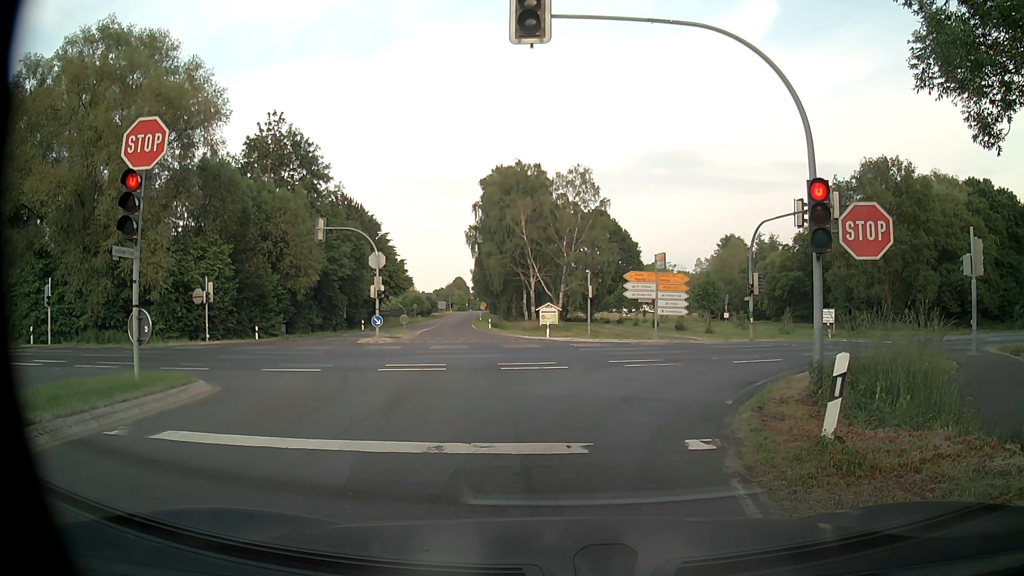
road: secondary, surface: asphalt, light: Day
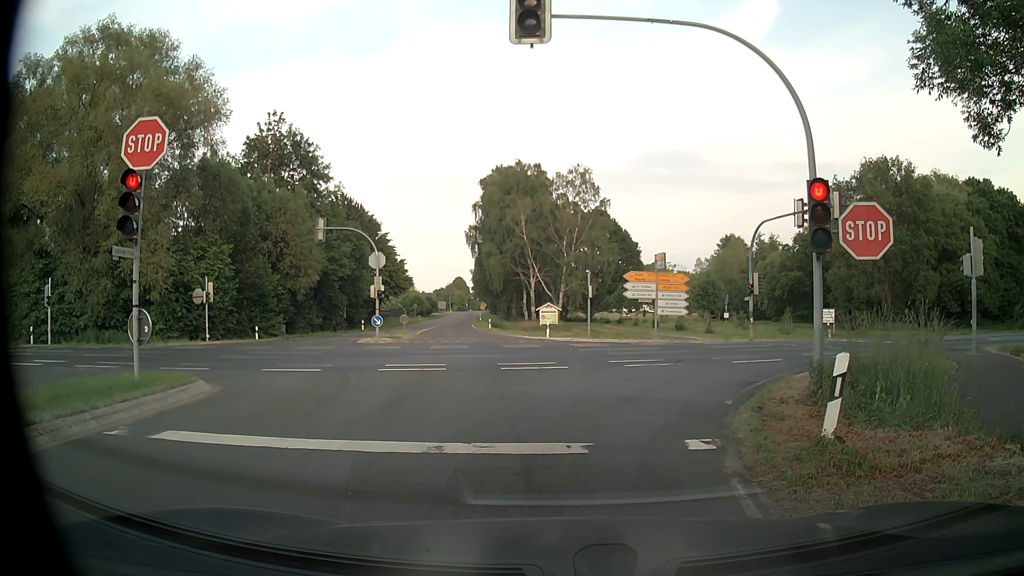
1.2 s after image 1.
(0.0, 0.0) m; 0°
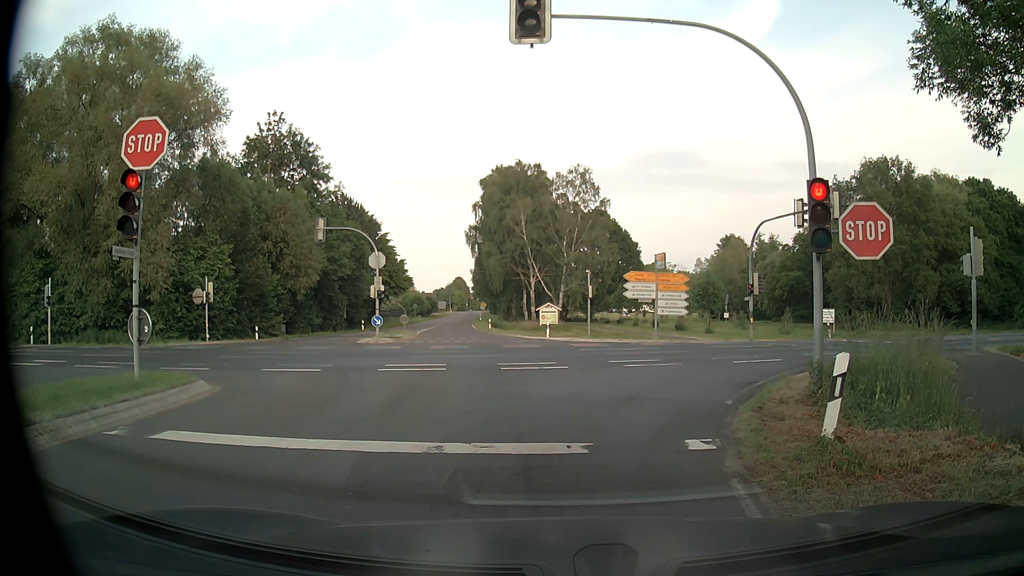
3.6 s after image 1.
(0.0, 0.0) m; 0°
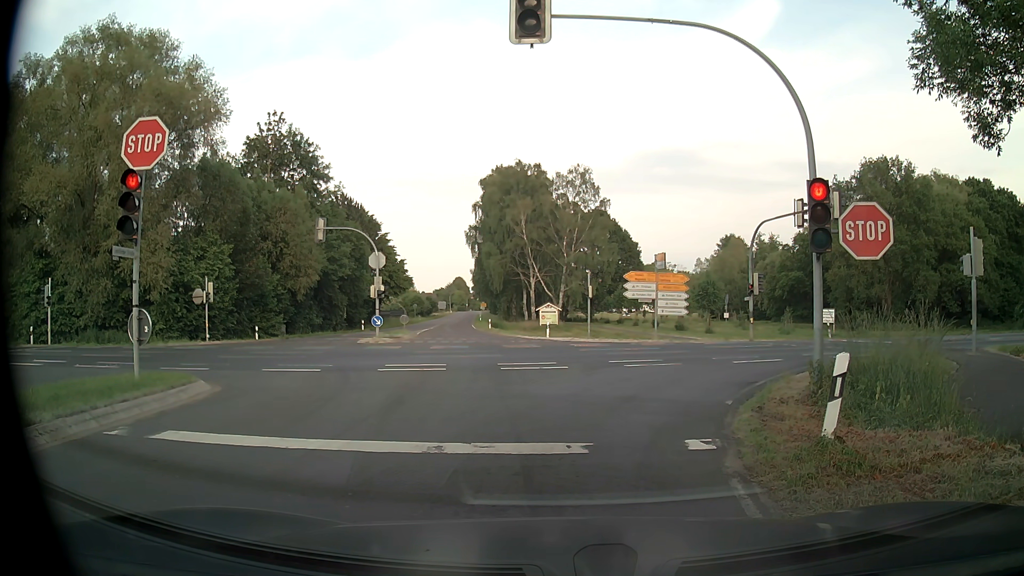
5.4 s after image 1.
(0.0, 0.0) m; 0°
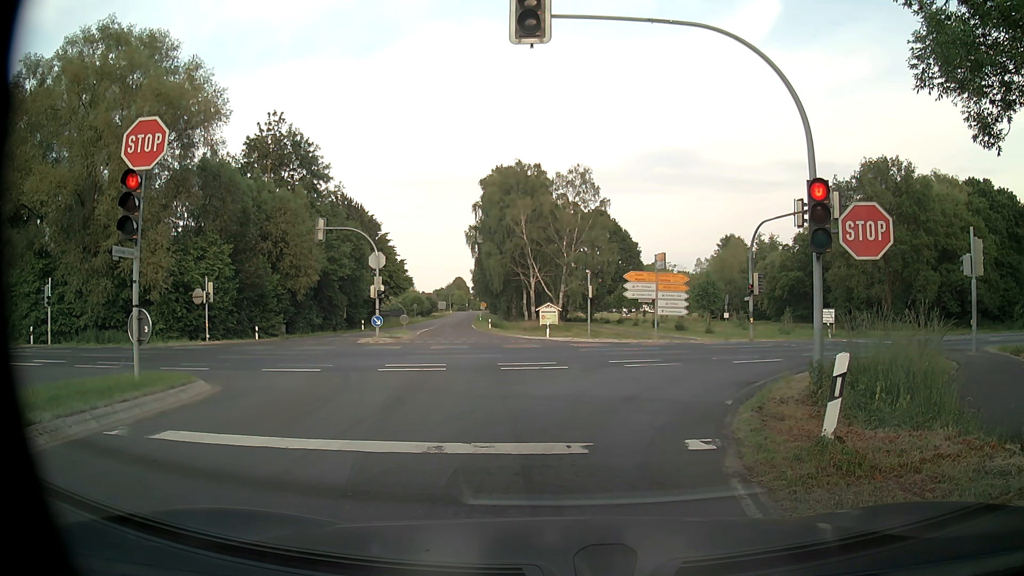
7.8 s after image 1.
(0.0, 0.0) m; 0°
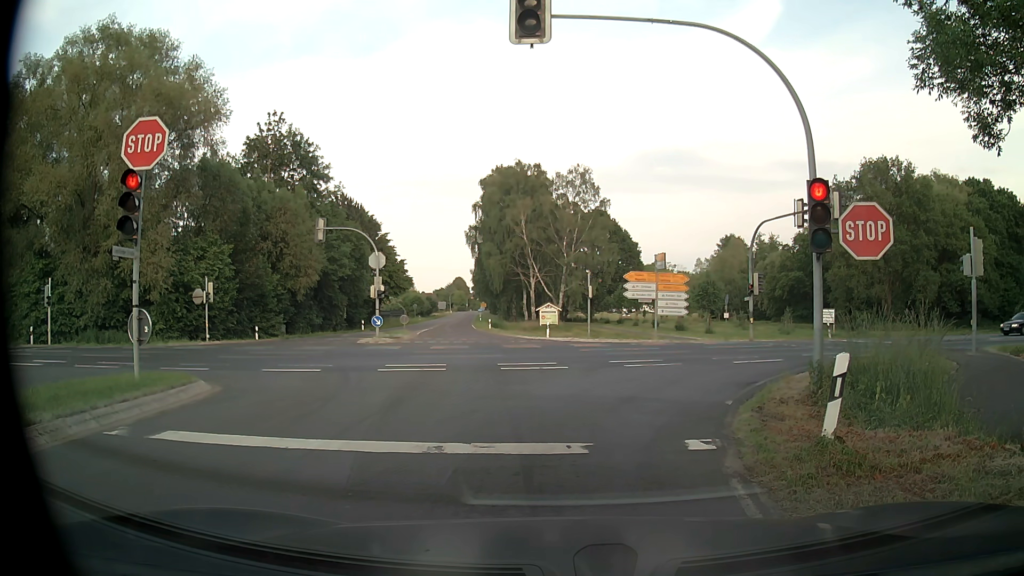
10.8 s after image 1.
(0.0, 0.0) m; 0°
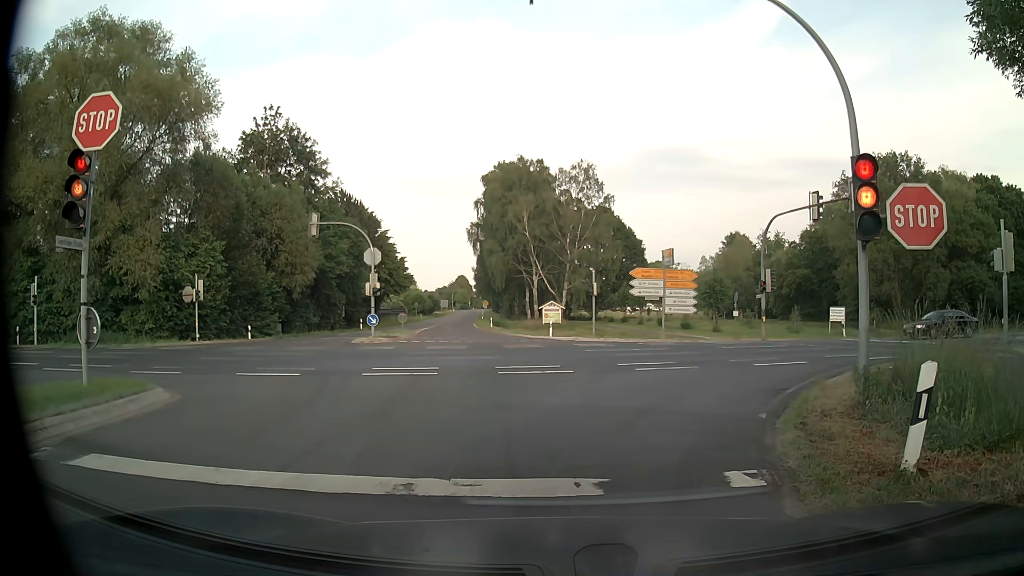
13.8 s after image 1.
(0.0, +1.6) m; 0°
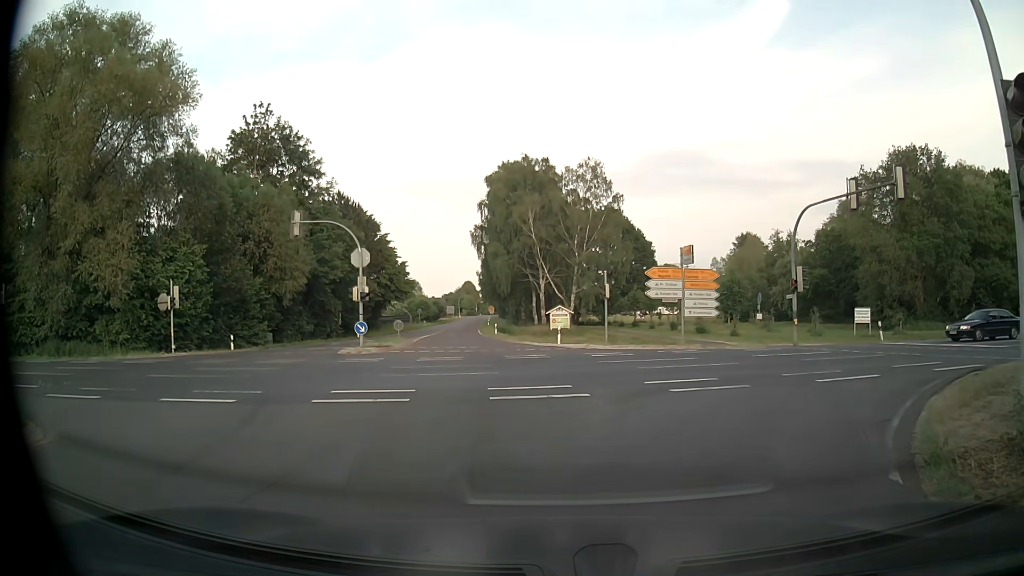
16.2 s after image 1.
(-0.1, +3.8) m; -1°
